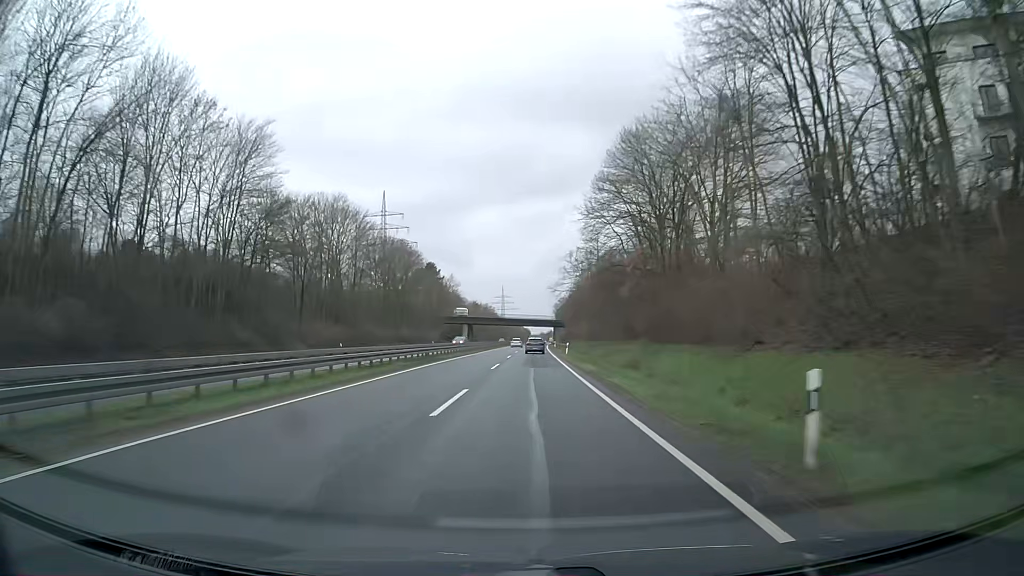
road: trunk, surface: asphalt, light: Day
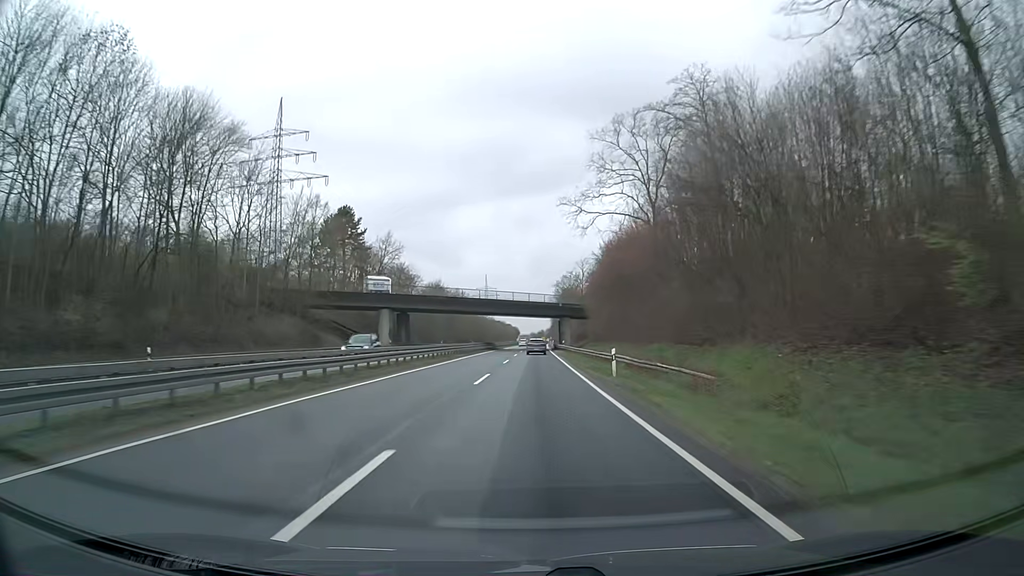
(+0.8, +81.7) m; +1°
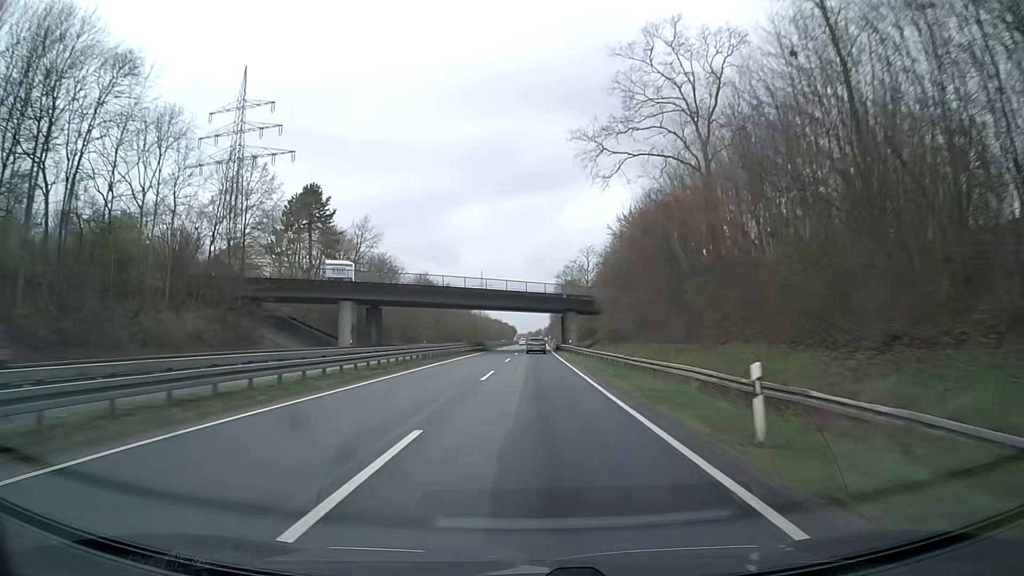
(+0.1, +16.2) m; 0°
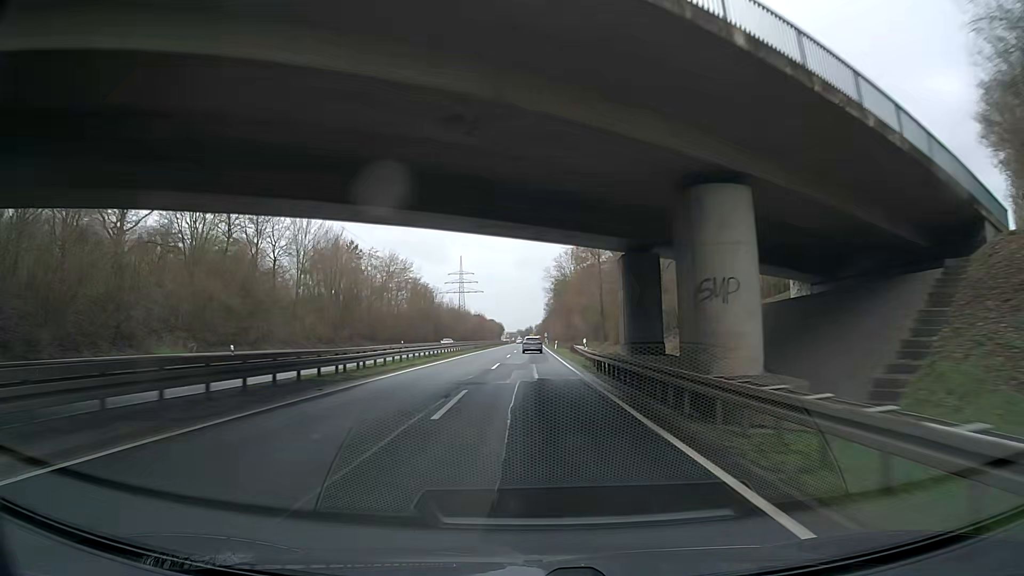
(+0.4, +64.6) m; +1°
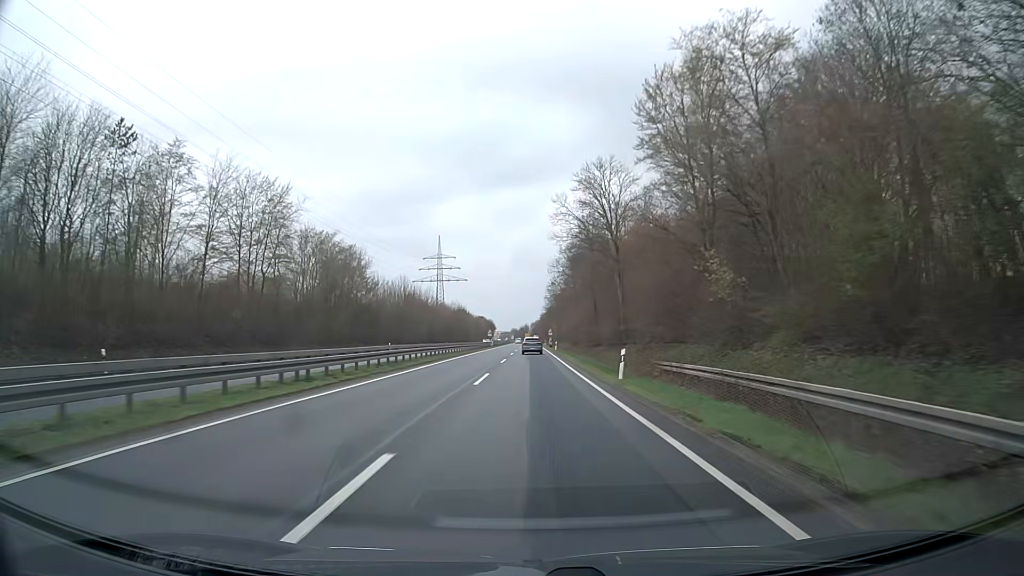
(+0.4, +63.3) m; 0°
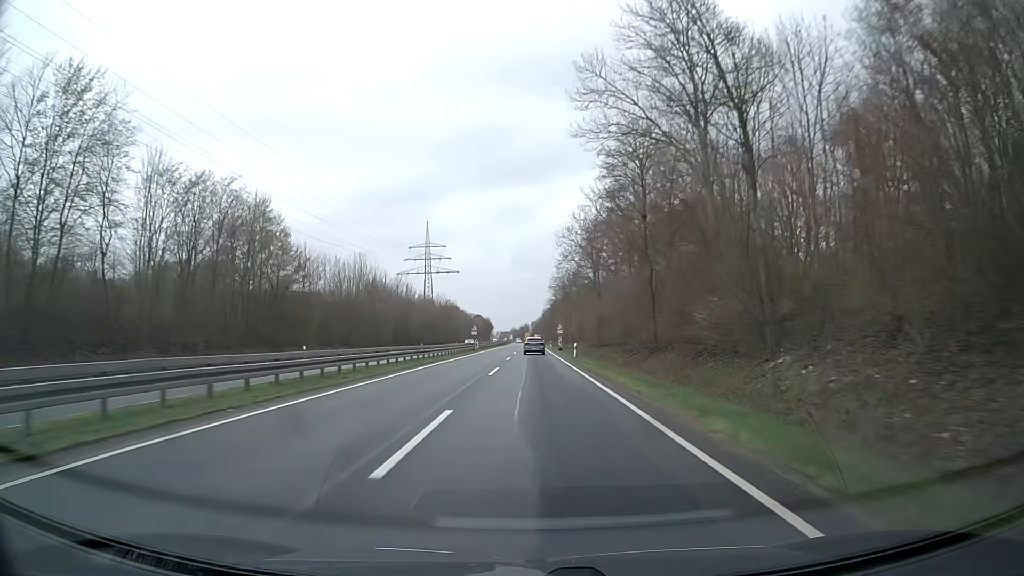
(0.0, +31.1) m; 0°
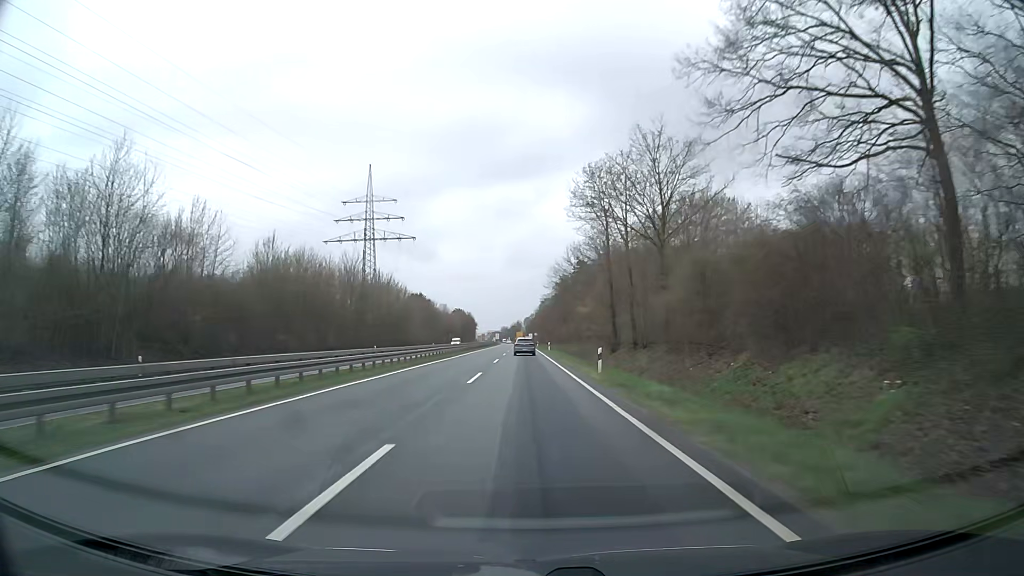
(+0.3, +76.0) m; +1°
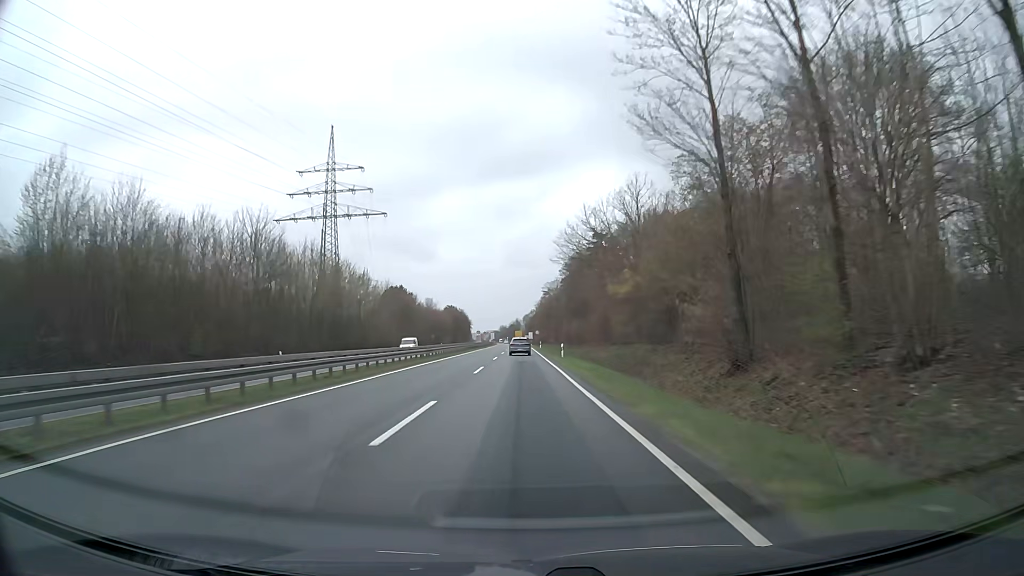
(0.0, +30.0) m; 0°
(0, +10) (0, +20) (0, +30) (0, +40) (-1, +50) (-1, +60) (-1, +70) (-1, +80) (-1, +90) (-2, +100) m
